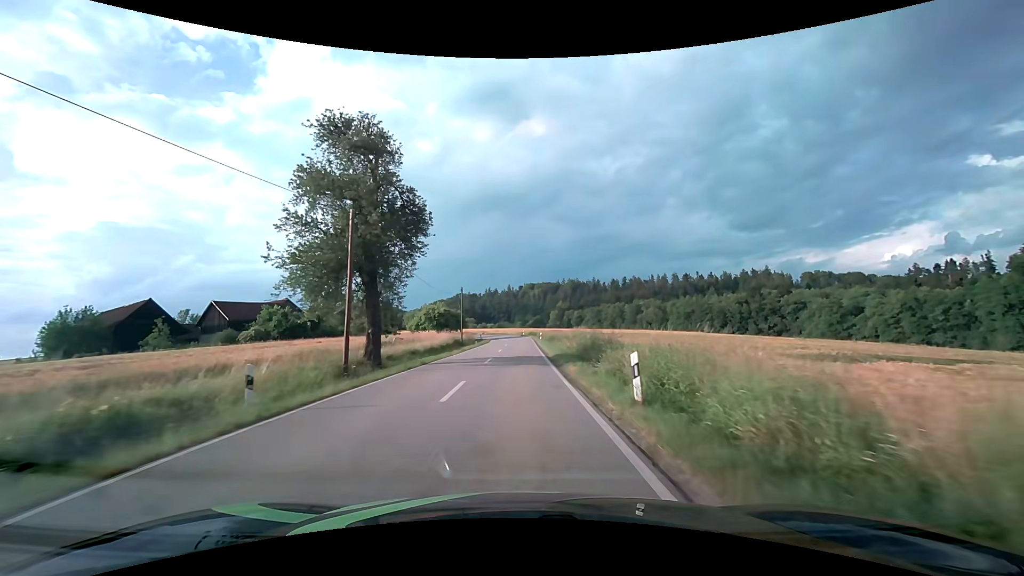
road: tertiary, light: Day
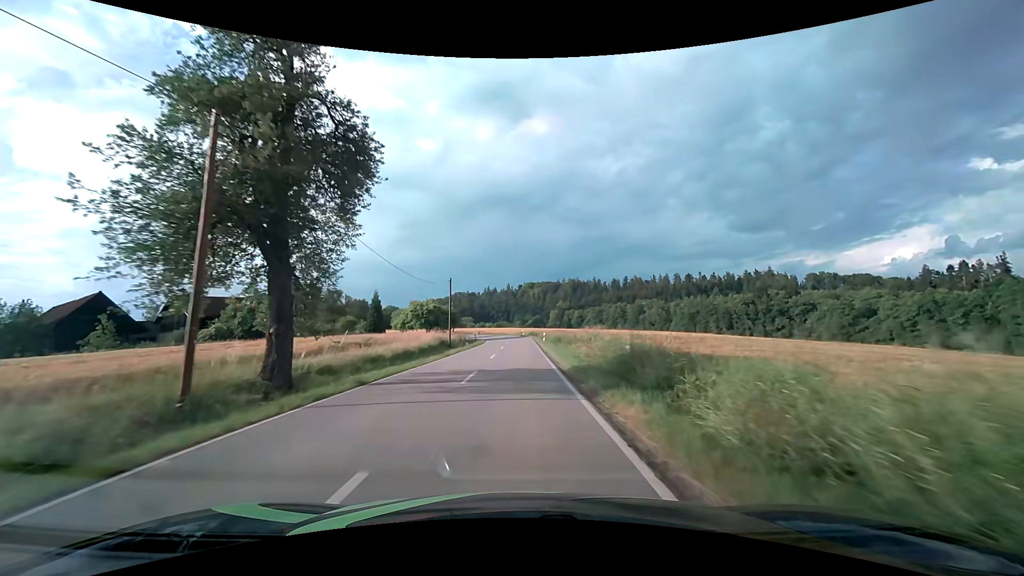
(0.0, +8.8) m; 0°
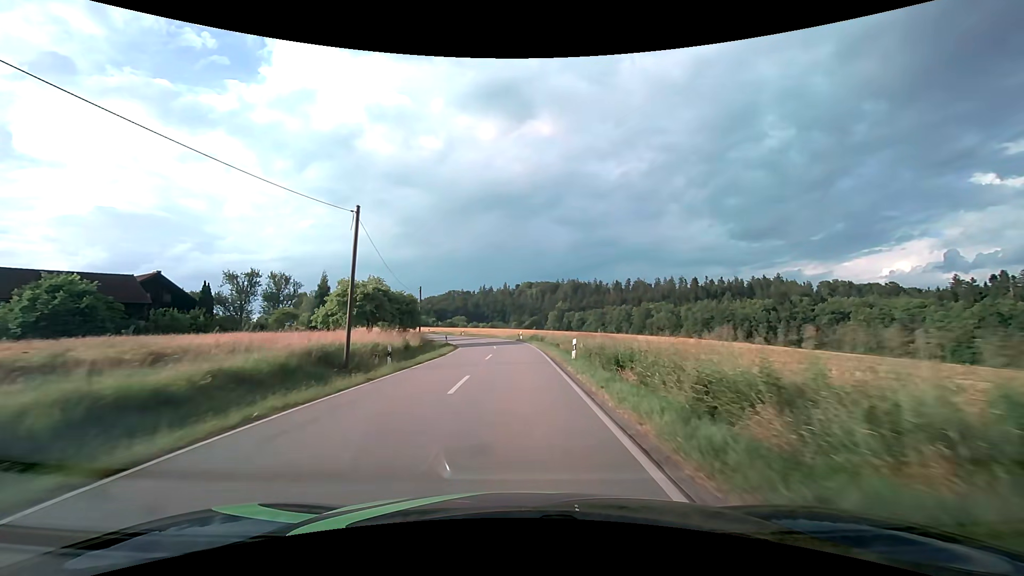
(+0.1, +26.6) m; 0°
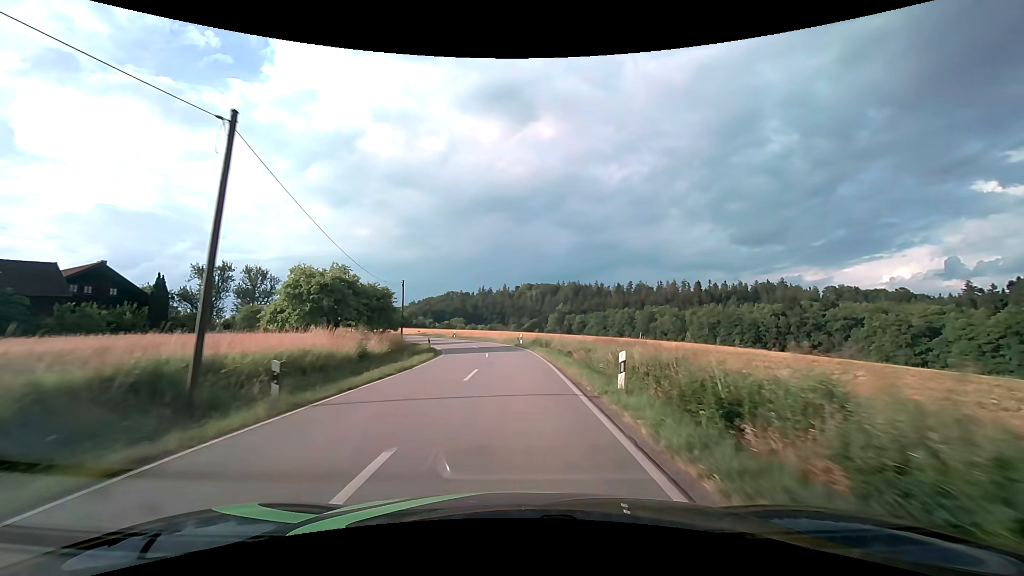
(0.0, +8.9) m; 0°
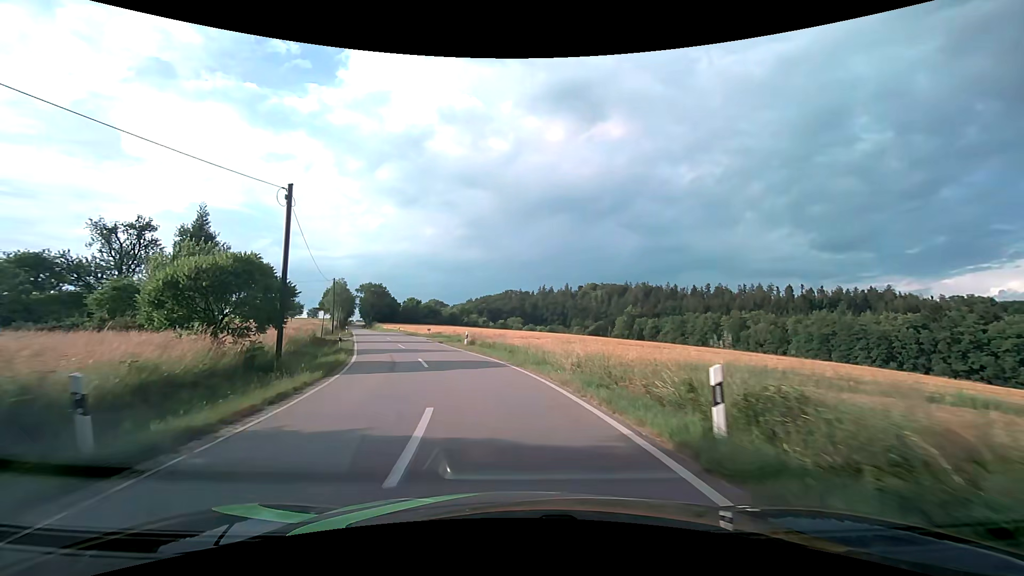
(-0.9, +33.5) m; -6°
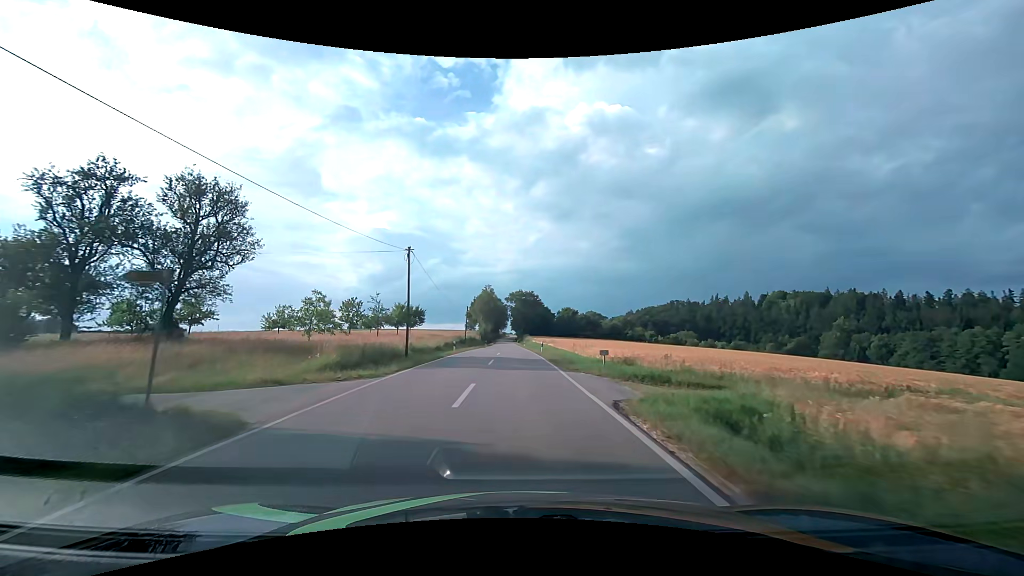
(-5.8, +31.8) m; -18°
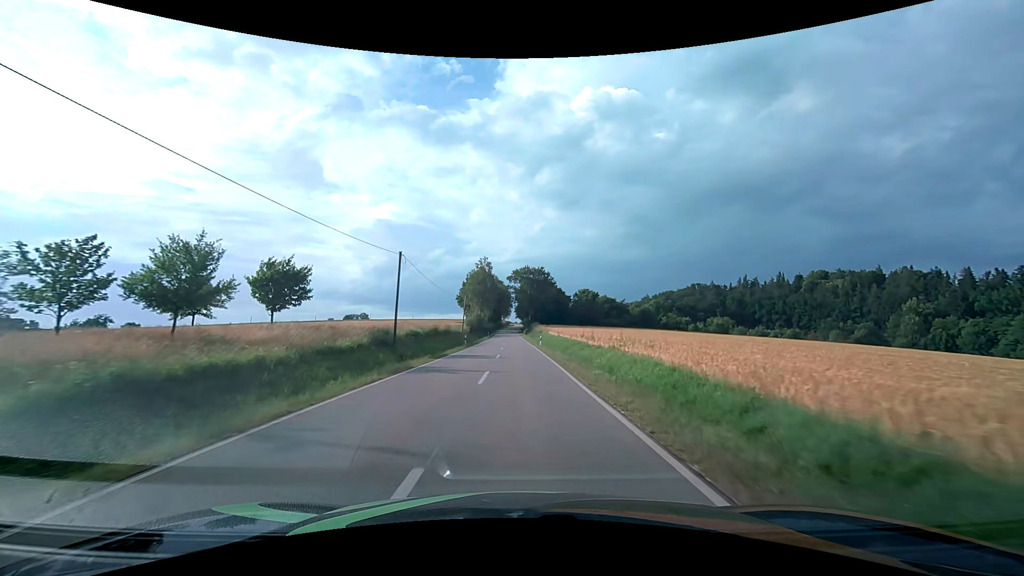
(-0.3, +44.5) m; 0°
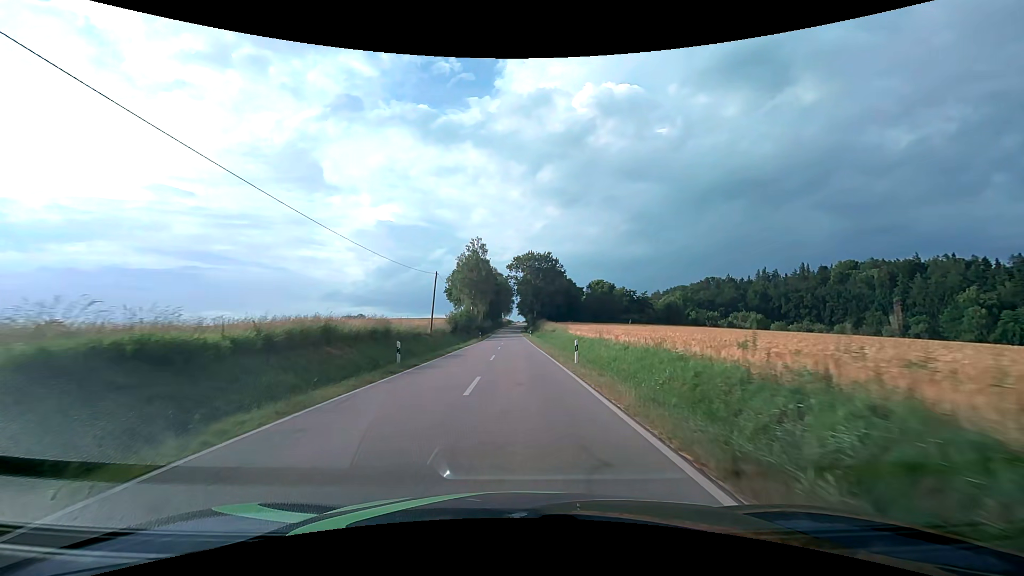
(0.0, +26.9) m; 0°
(0, +10) (0, +20) (0, +30) (0, +40) (0, +50) (-1, +60) (-1, +70) (-1, +80) (-1, +90) (-1, +100) m
